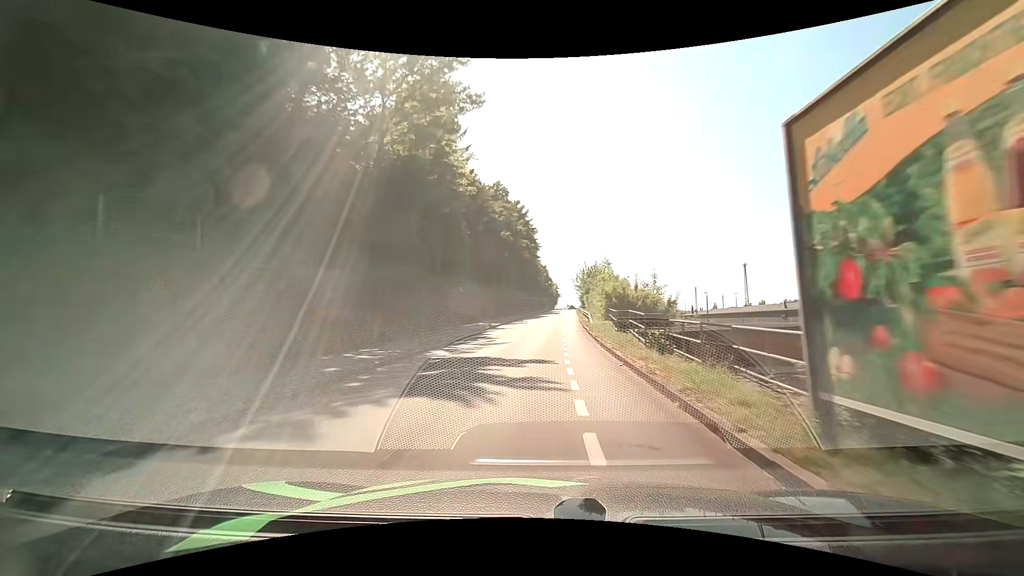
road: residential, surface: asphalt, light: Day
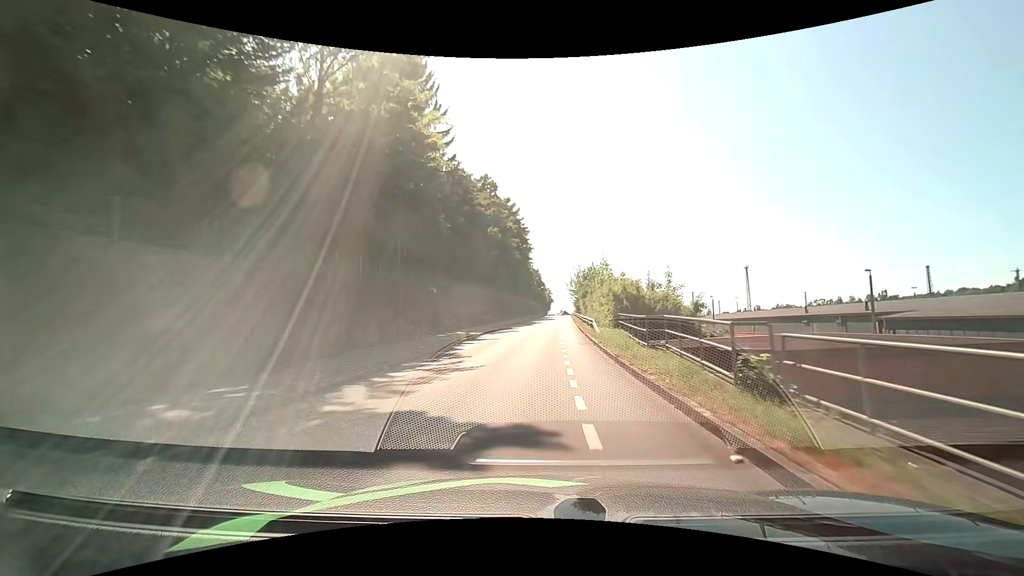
(+0.1, +7.4) m; +1°
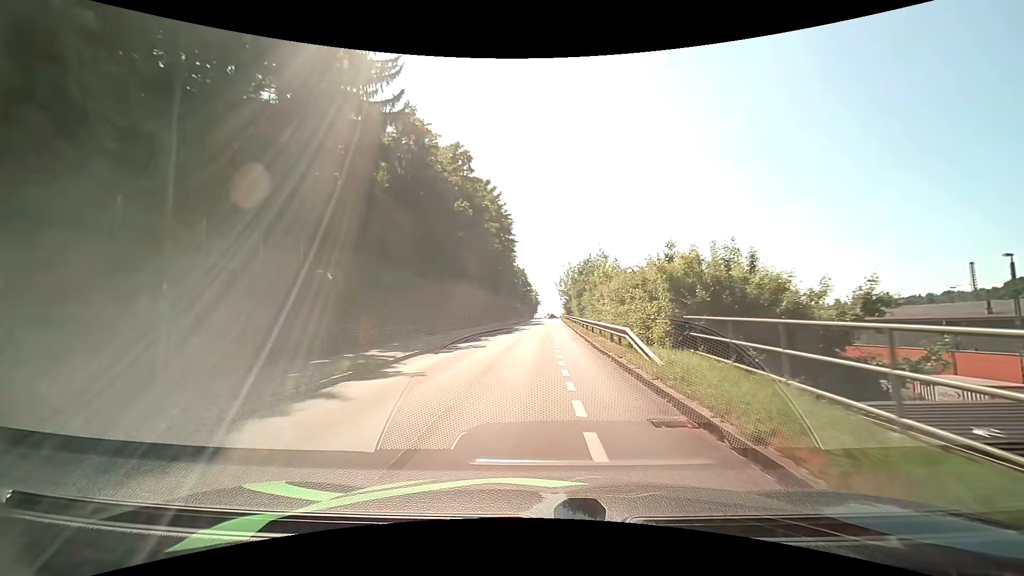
(+0.1, +14.7) m; +1°
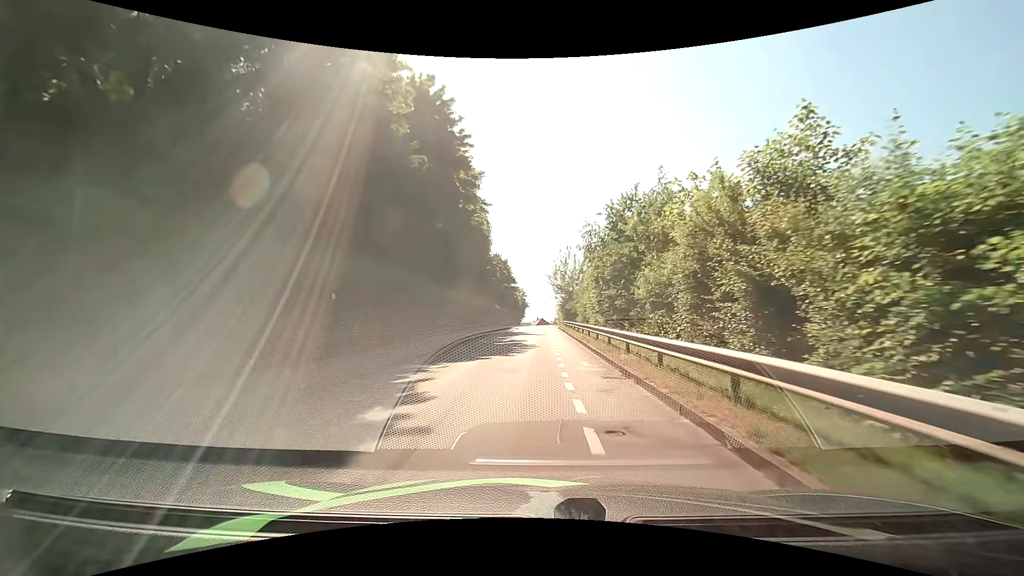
(+0.6, +36.1) m; +1°
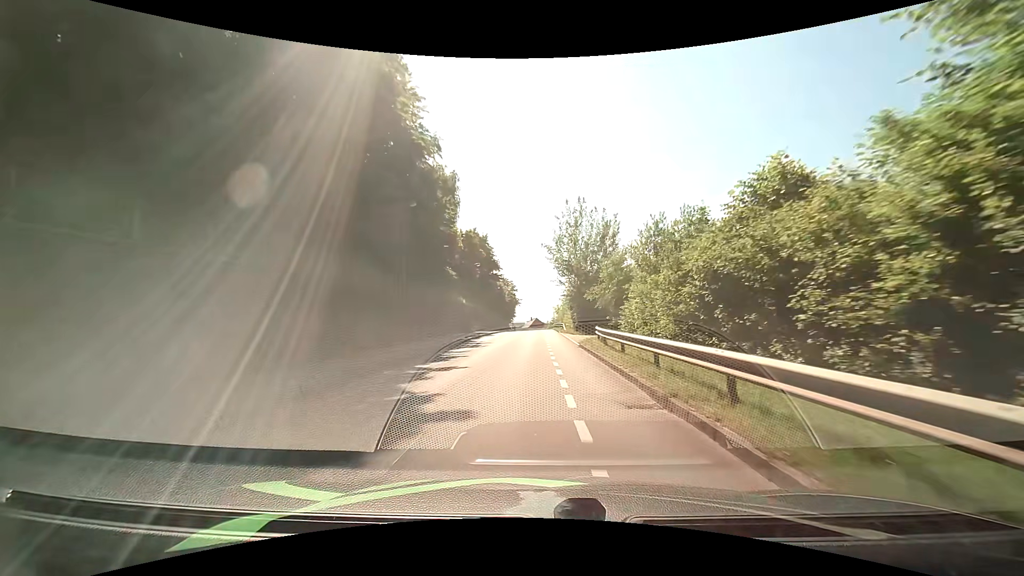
(+0.2, +36.3) m; 0°
(0, +10) (0, +20) (0, +30) (0, +40) (+1, +50) (+1, +60) (+1, +70) (+1, +80) (+1, +90) (+1, +100) m
